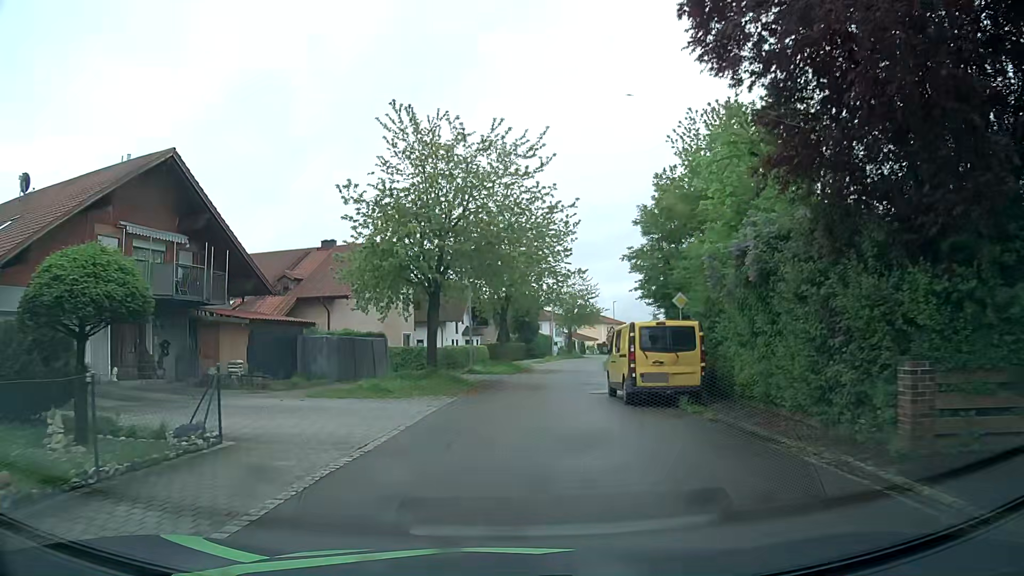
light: Day
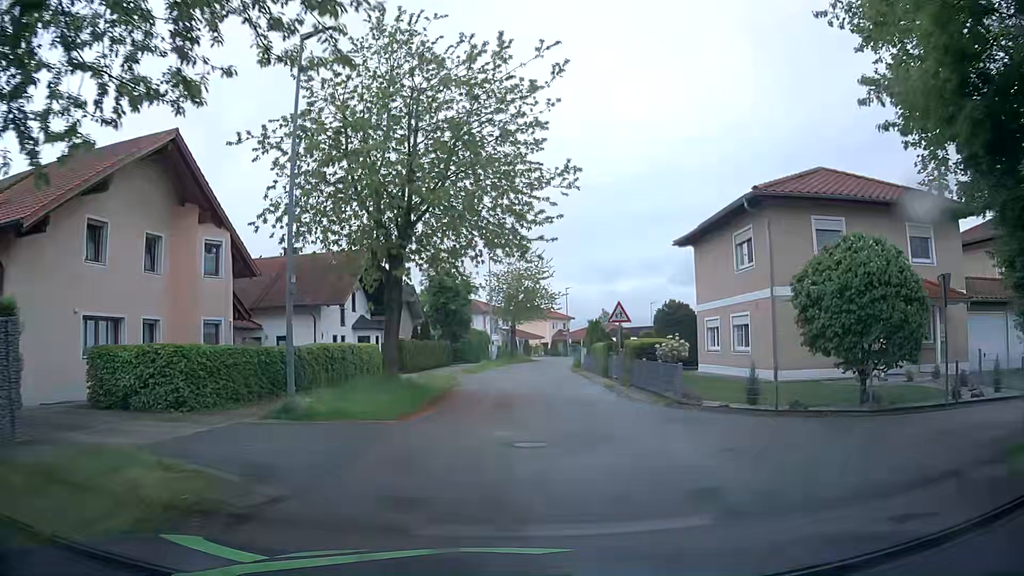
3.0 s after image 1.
(+0.8, +23.2) m; +6°
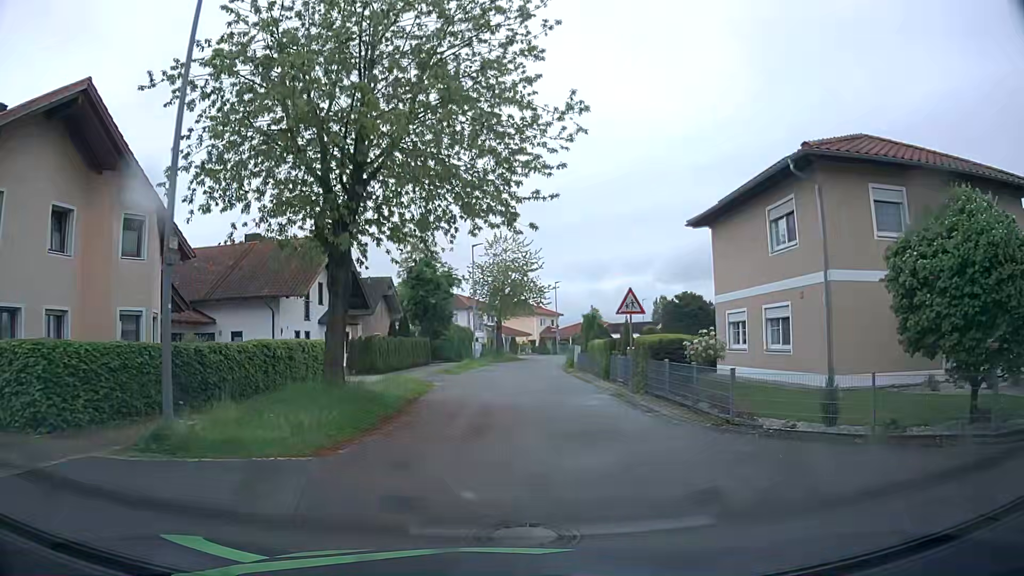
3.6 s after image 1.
(+0.1, +4.7) m; +1°
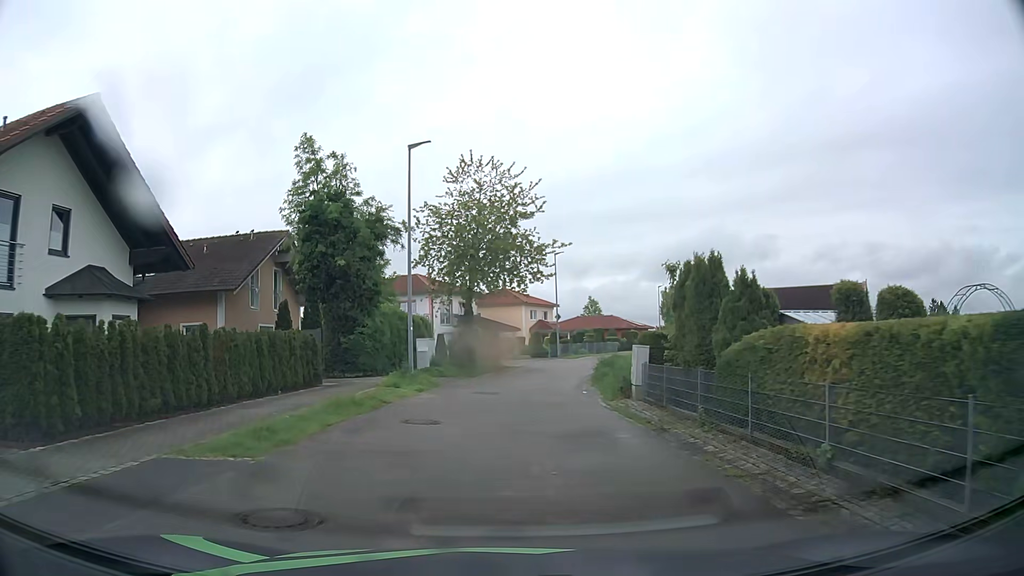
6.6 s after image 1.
(+0.6, +23.3) m; +2°
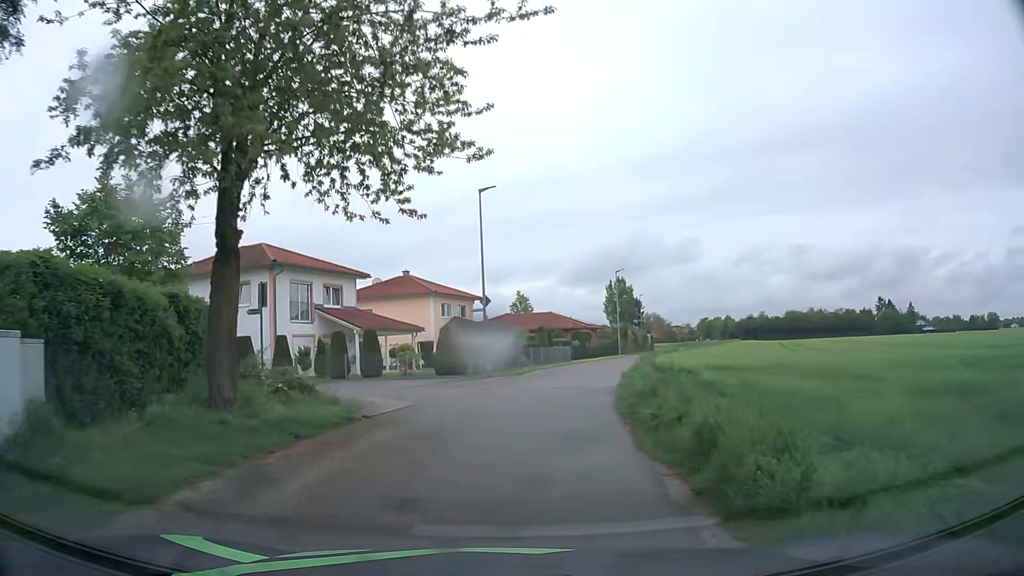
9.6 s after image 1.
(+1.2, +23.1) m; +8°
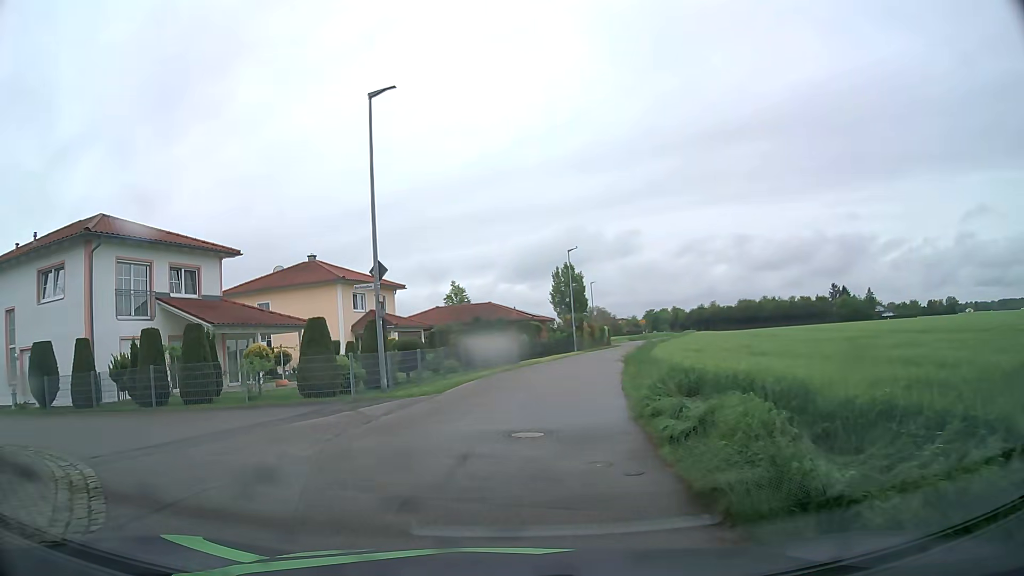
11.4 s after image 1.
(+0.5, +11.5) m; +5°
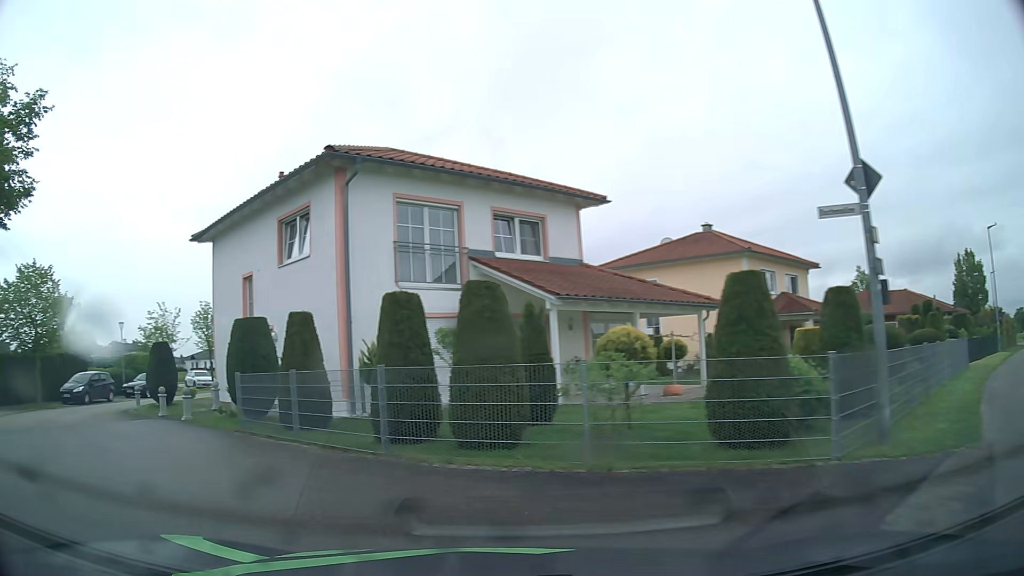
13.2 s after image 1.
(-2.1, +9.0) m; -33°
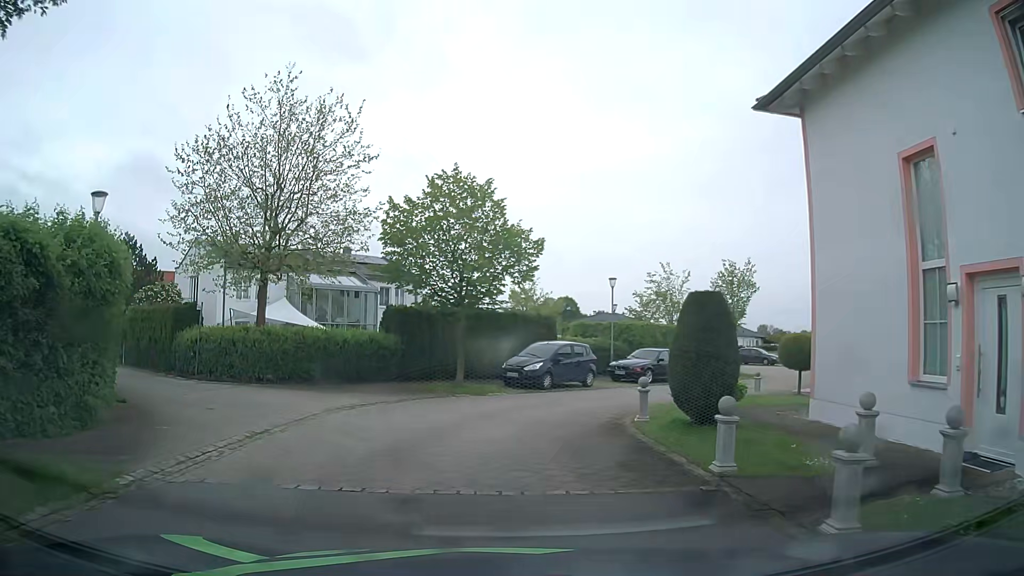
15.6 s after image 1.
(-5.7, +10.7) m; -43°
